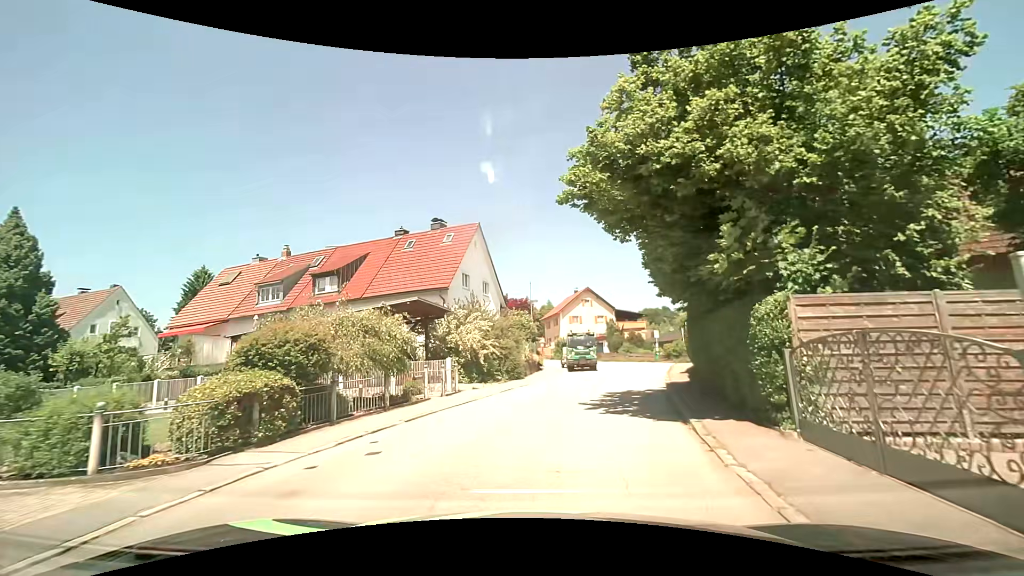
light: Day
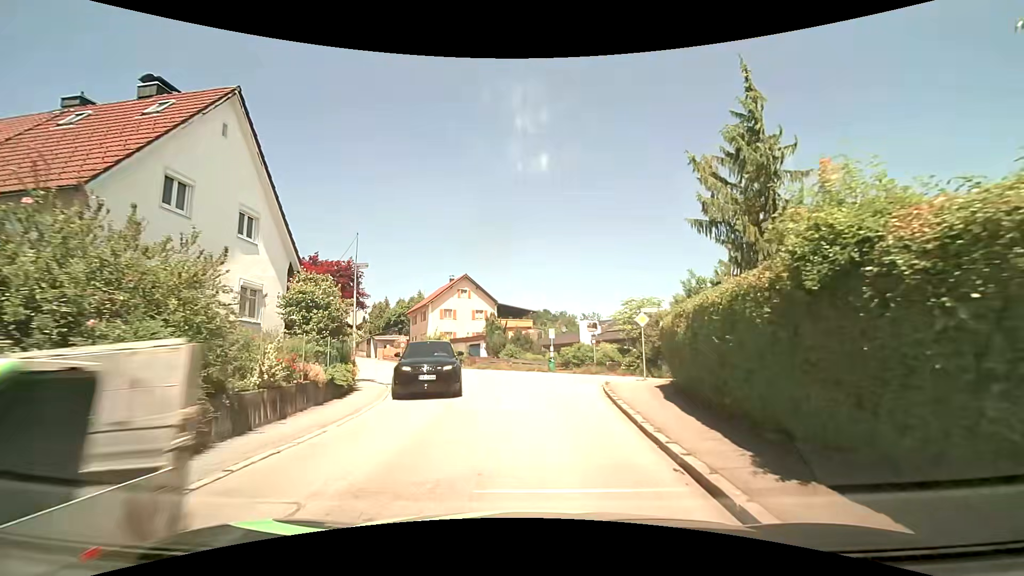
(+1.7, +15.6) m; +13°
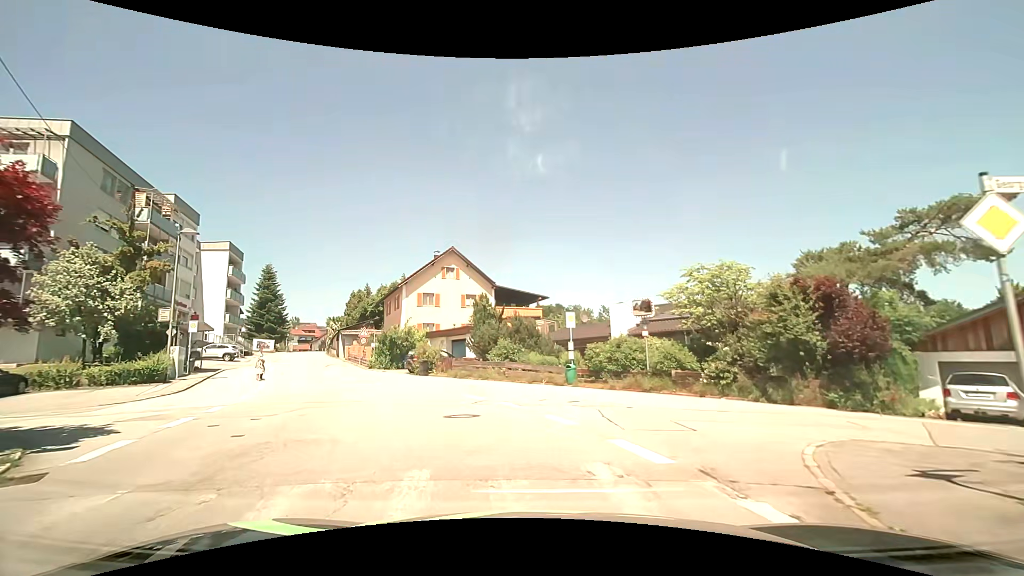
(+0.4, +15.2) m; 0°
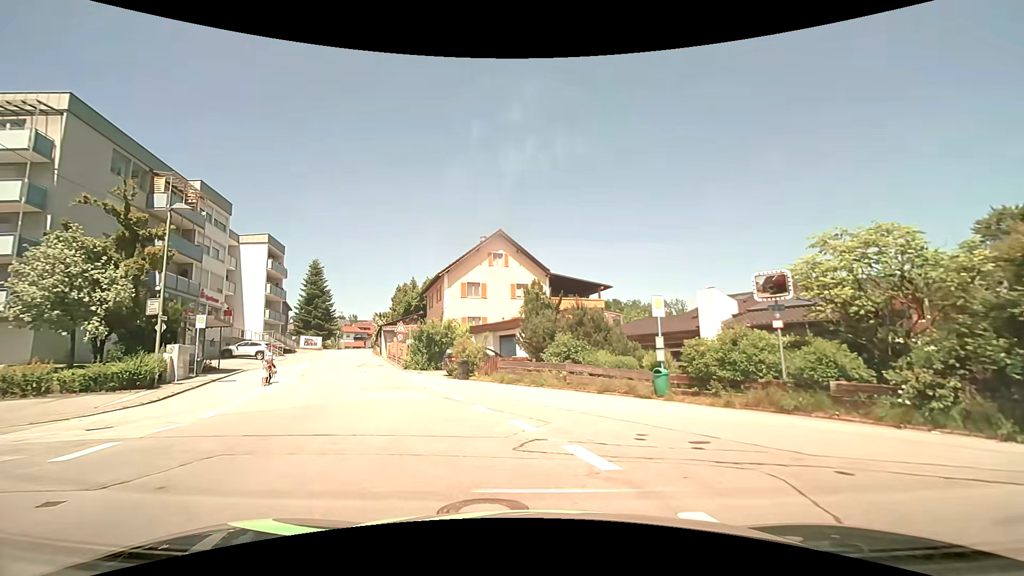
(-0.5, +6.0) m; -8°
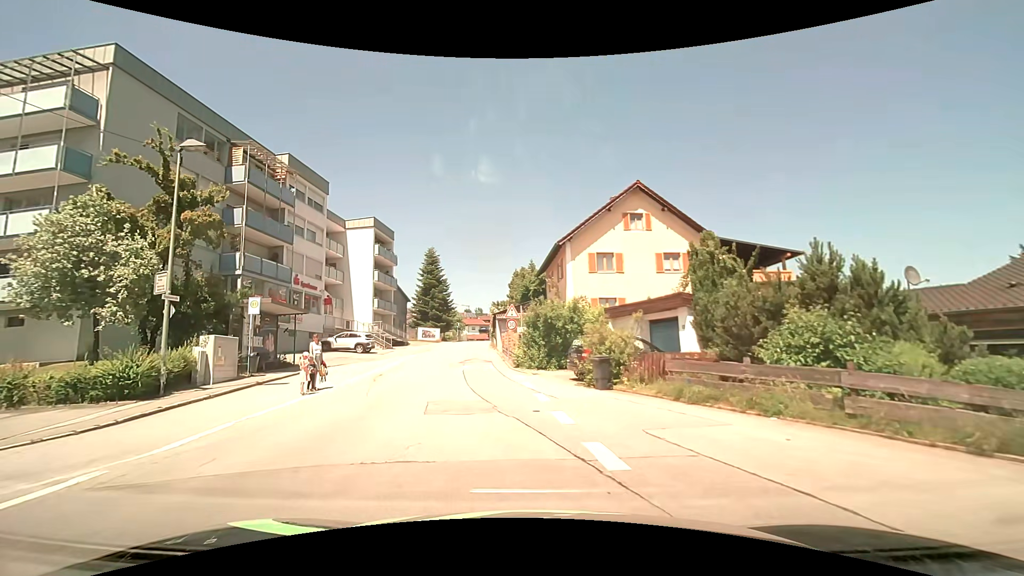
(-1.1, +9.1) m; -15°
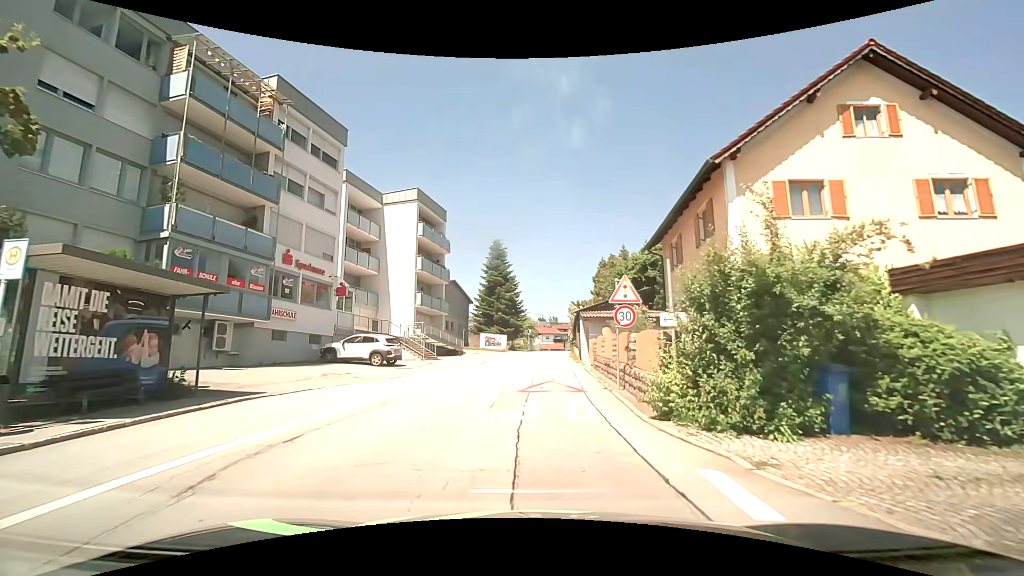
(-1.1, +13.7) m; -7°
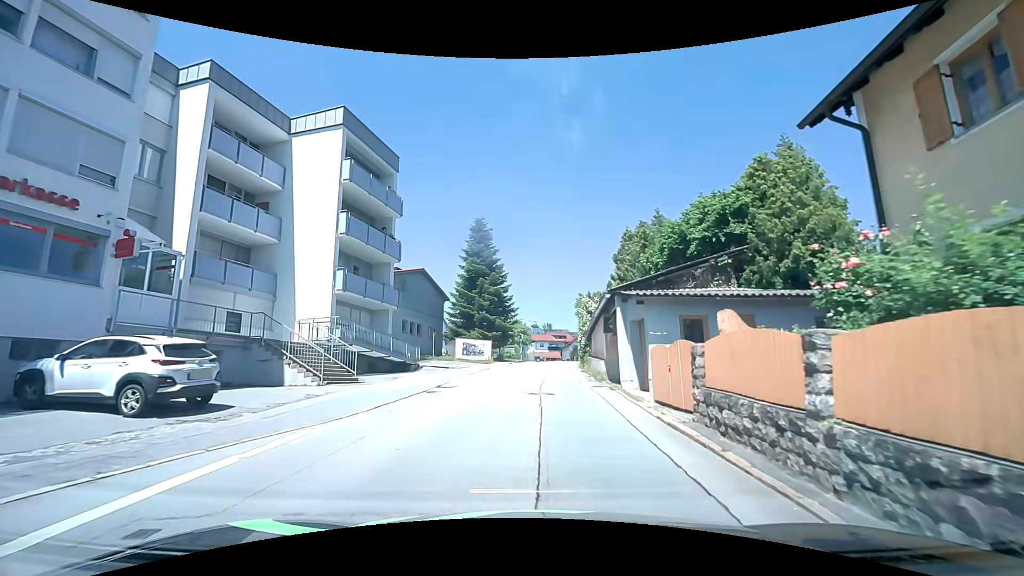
(-0.2, +15.1) m; 0°
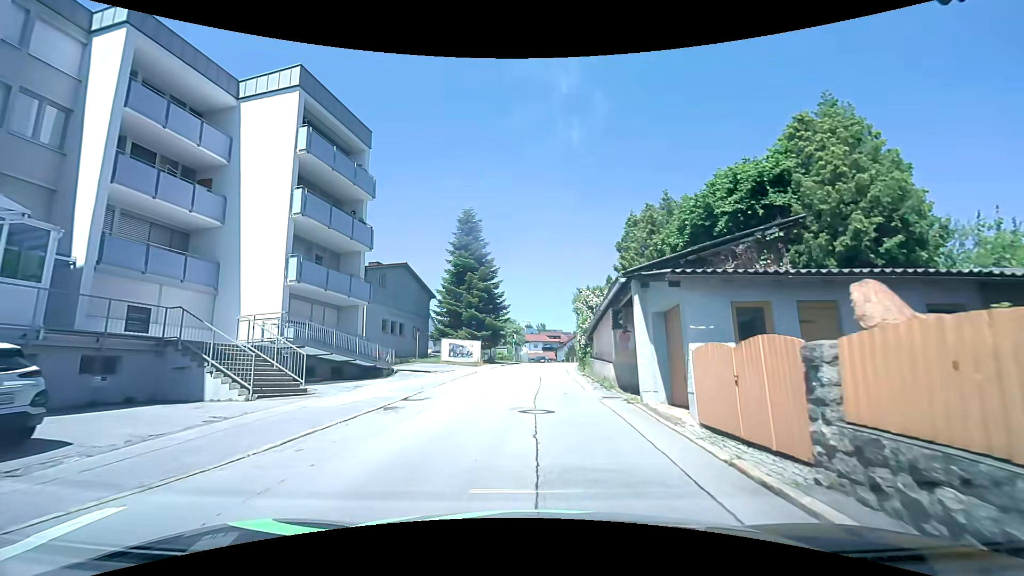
(0.0, +3.9) m; +1°
(0, +10) (0, +20) (+1, +30) (+2, +40) (+3, +50) (+4, +60) (+5, +70) (+6, +80) (+5, +90) (+2, +99) m
